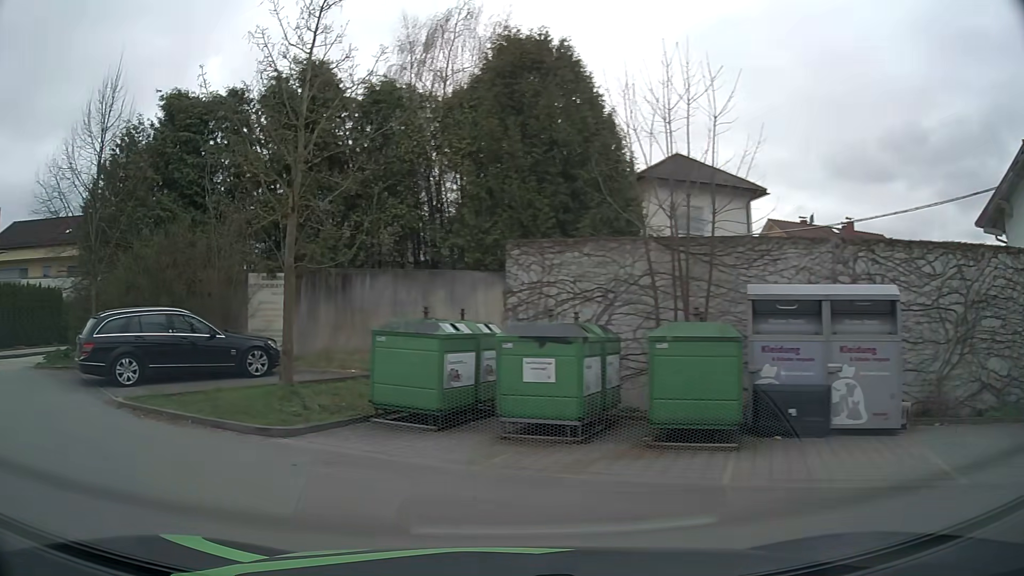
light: Day
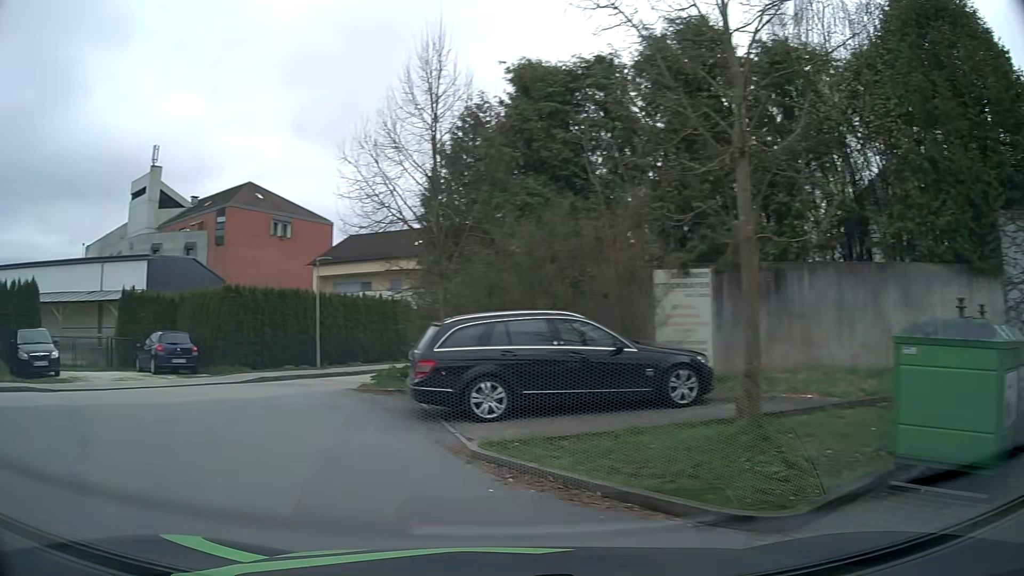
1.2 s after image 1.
(-1.2, +4.1) m; -32°
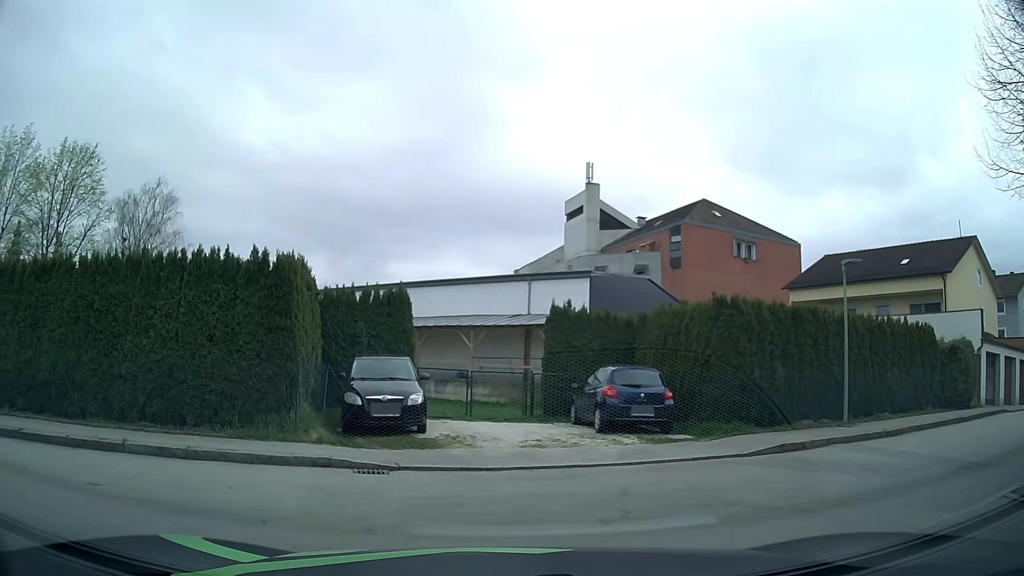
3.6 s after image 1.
(-3.2, +7.7) m; -39°
